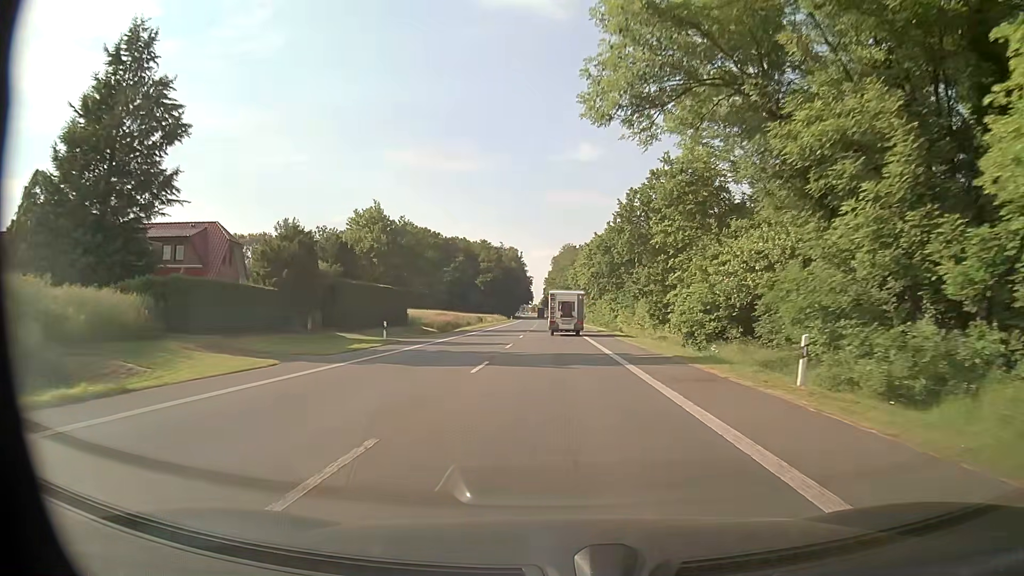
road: primary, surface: asphalt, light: Day
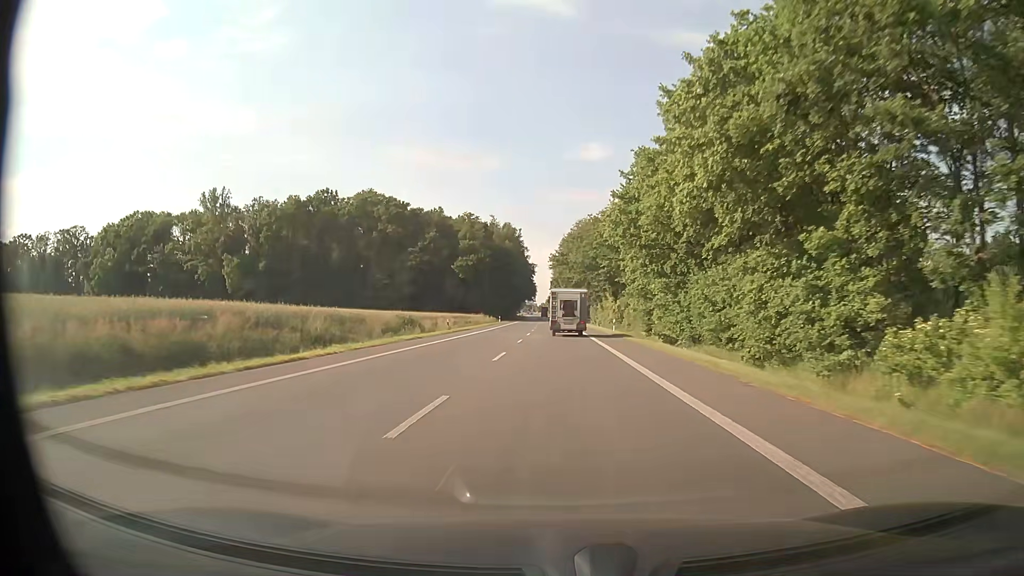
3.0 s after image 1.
(-0.6, +57.0) m; -1°
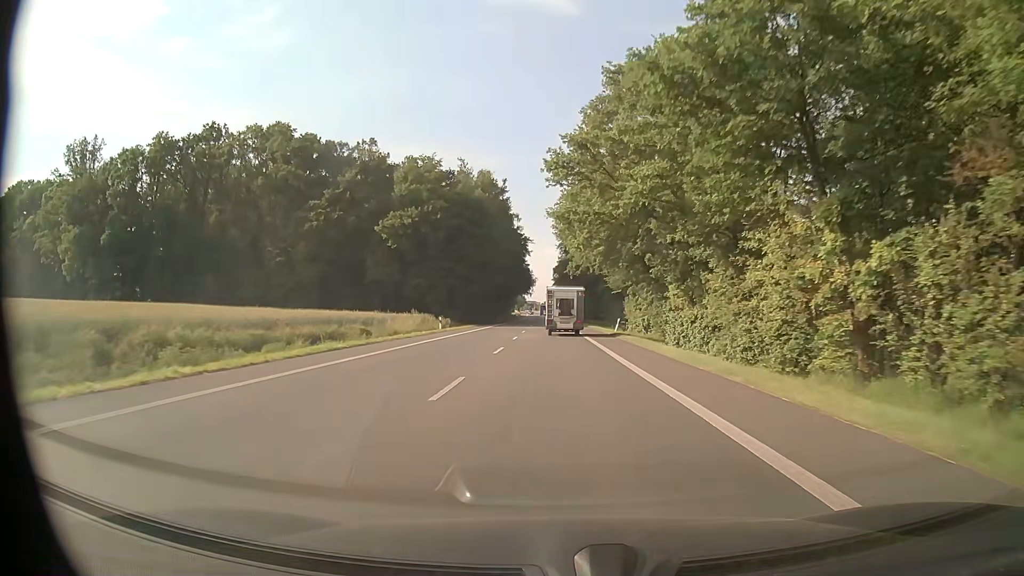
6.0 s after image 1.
(0.0, +57.7) m; 0°
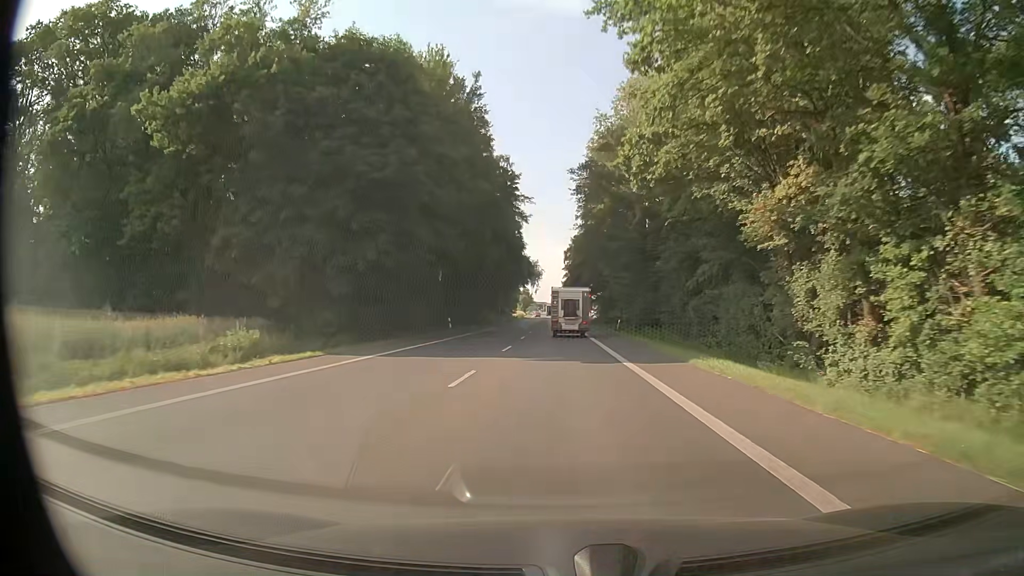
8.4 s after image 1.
(-0.4, +46.4) m; -1°
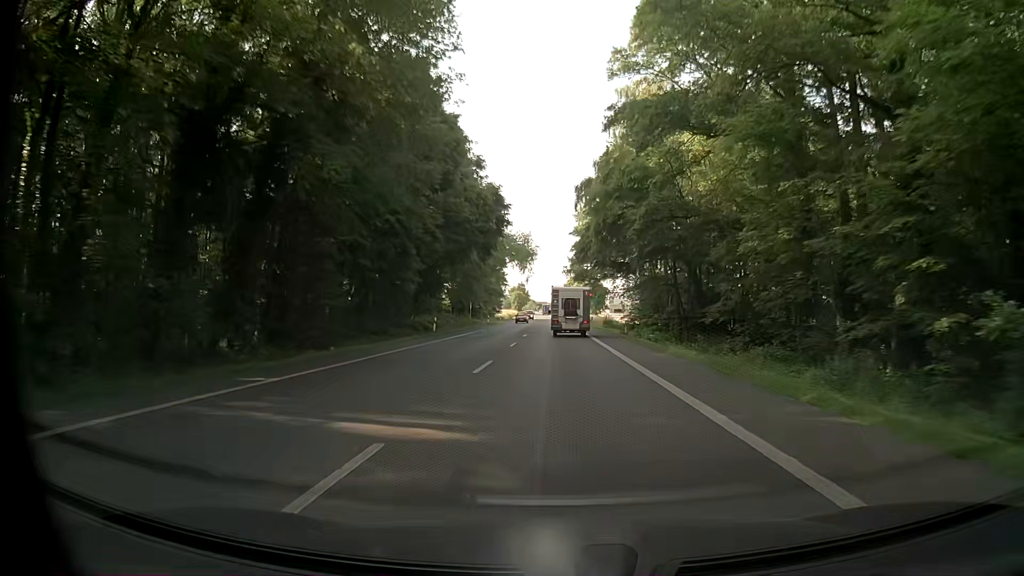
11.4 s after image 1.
(-0.3, +58.0) m; -1°
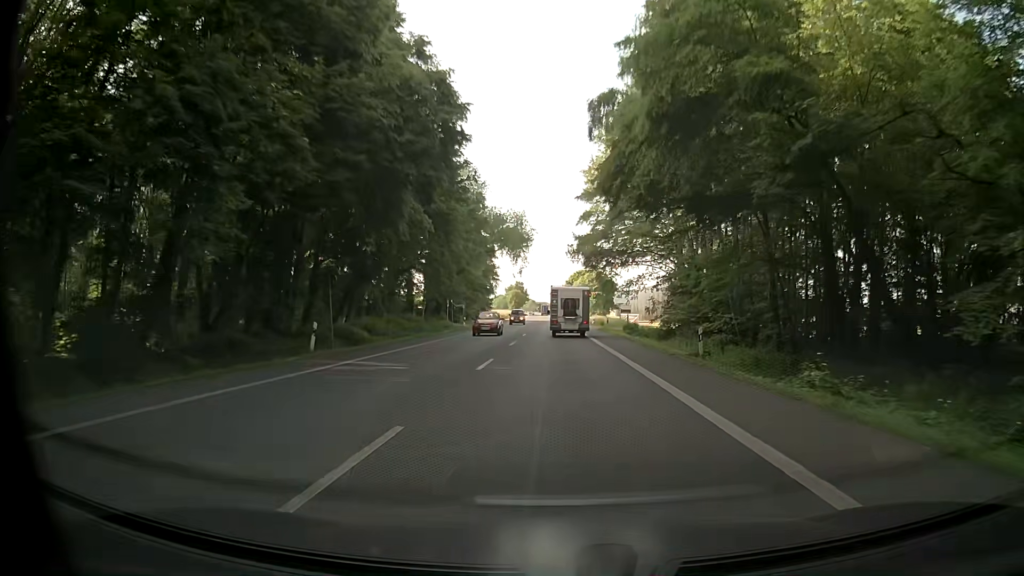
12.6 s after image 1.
(+0.2, +23.2) m; 0°
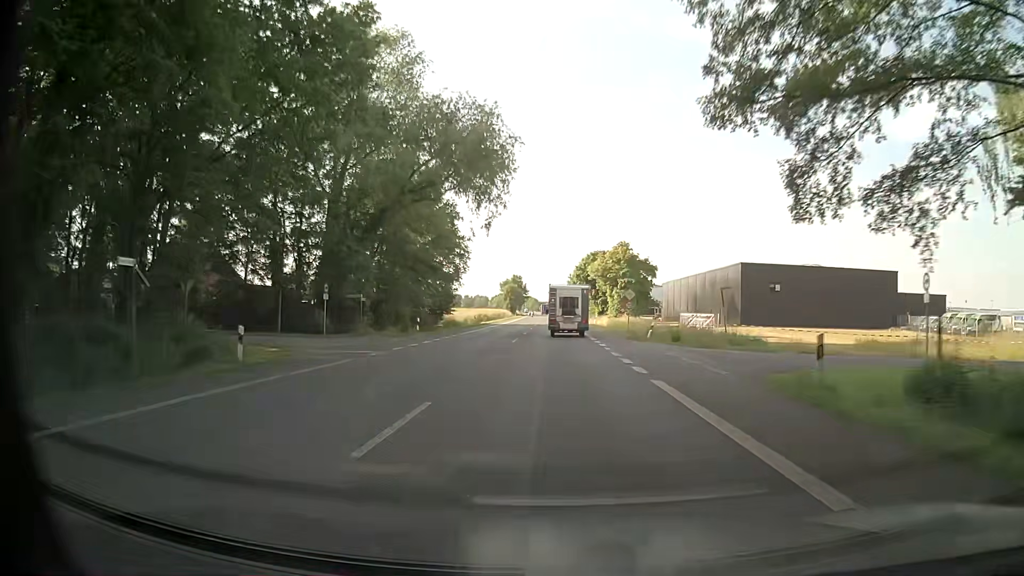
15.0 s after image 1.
(-0.1, +46.4) m; 0°
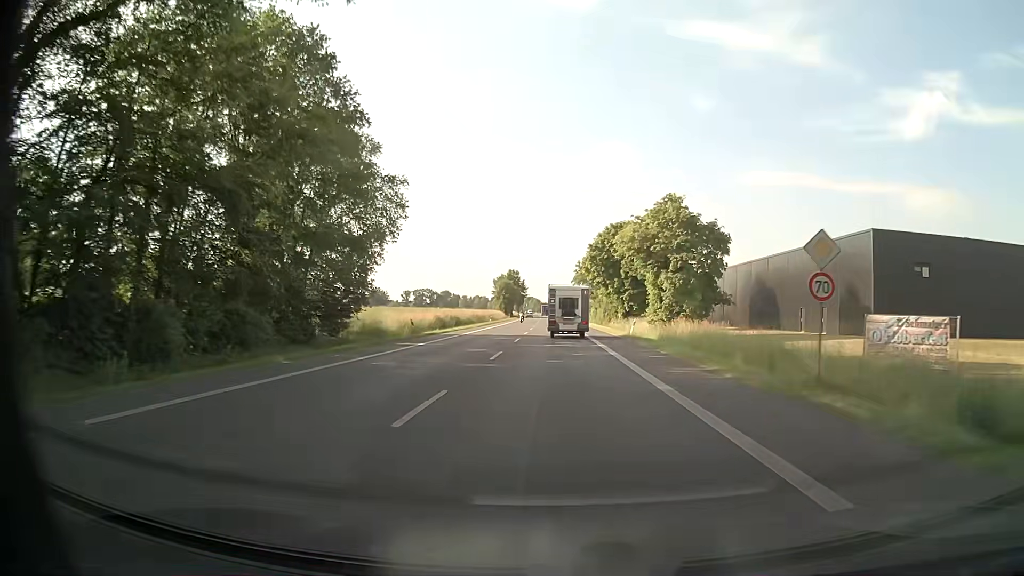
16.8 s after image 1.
(0.0, +35.0) m; 0°
